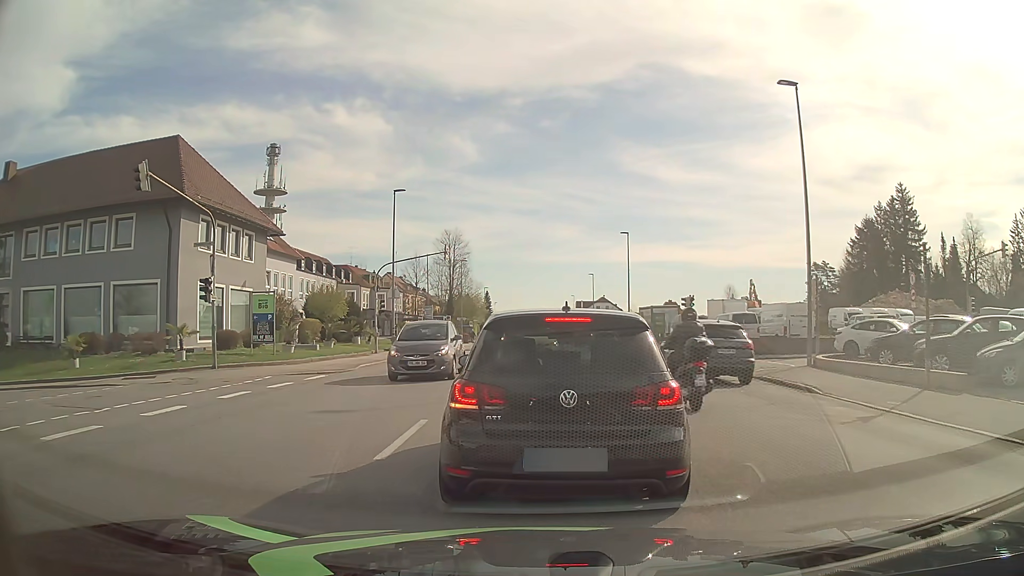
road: tertiary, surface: asphalt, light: Day
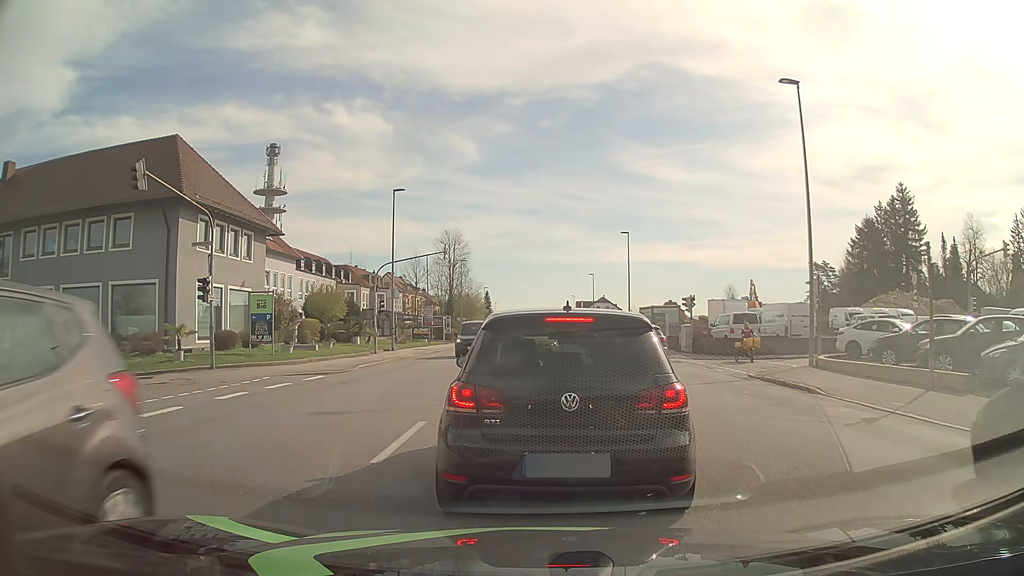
(0.0, +0.2) m; 0°
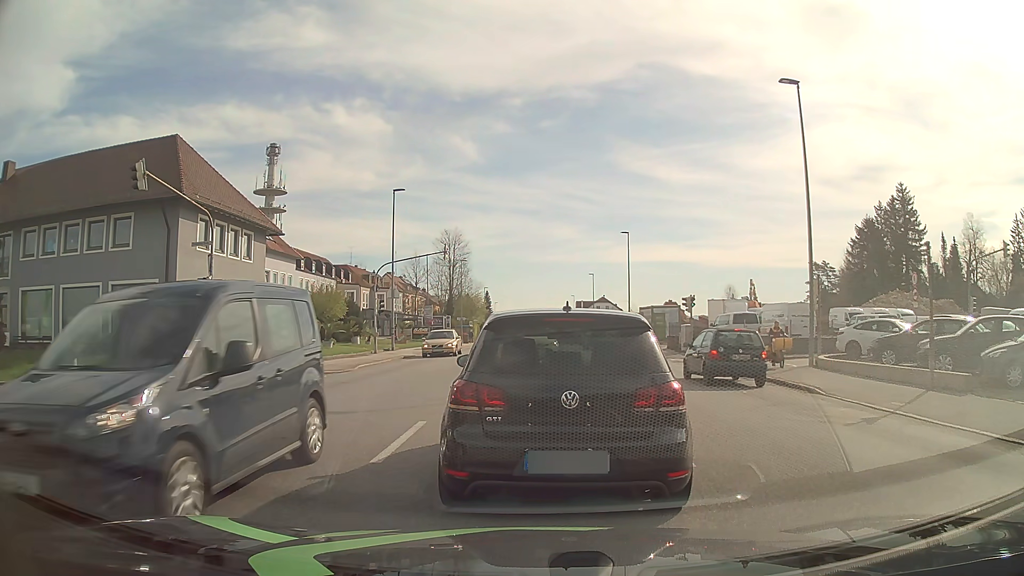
(0.0, 0.0) m; 0°
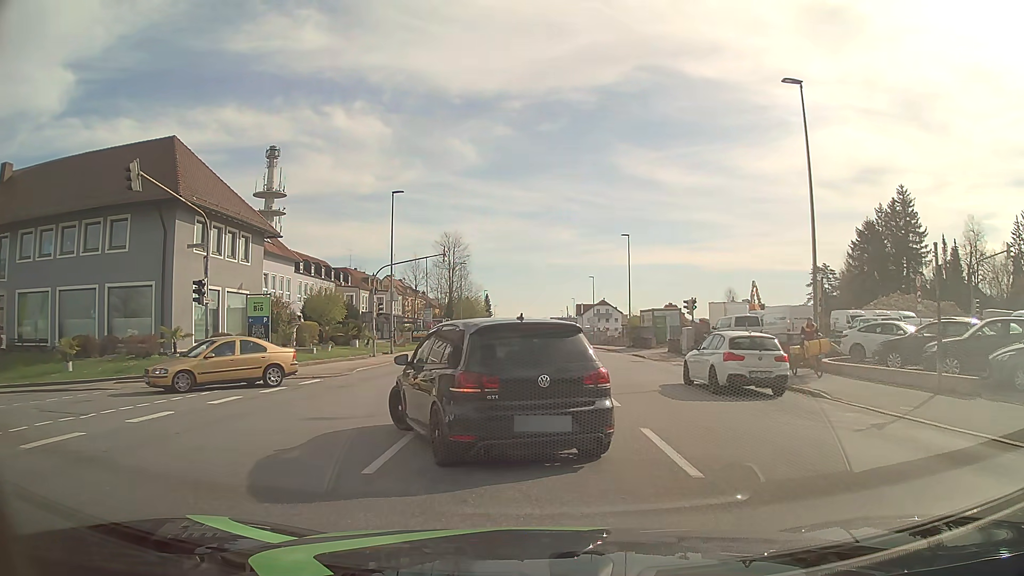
(0.0, +0.4) m; 0°
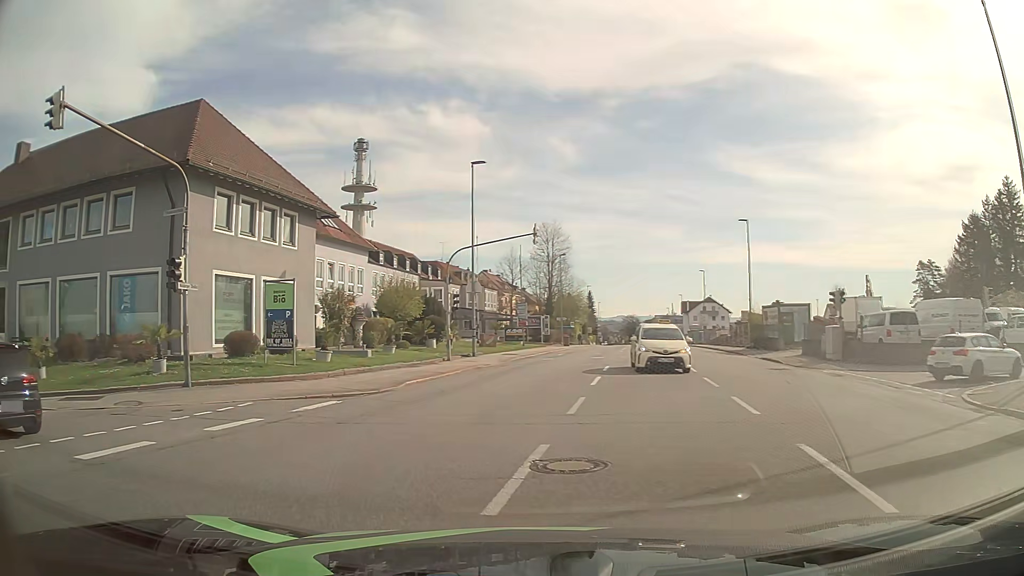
(+0.1, +7.8) m; -7°
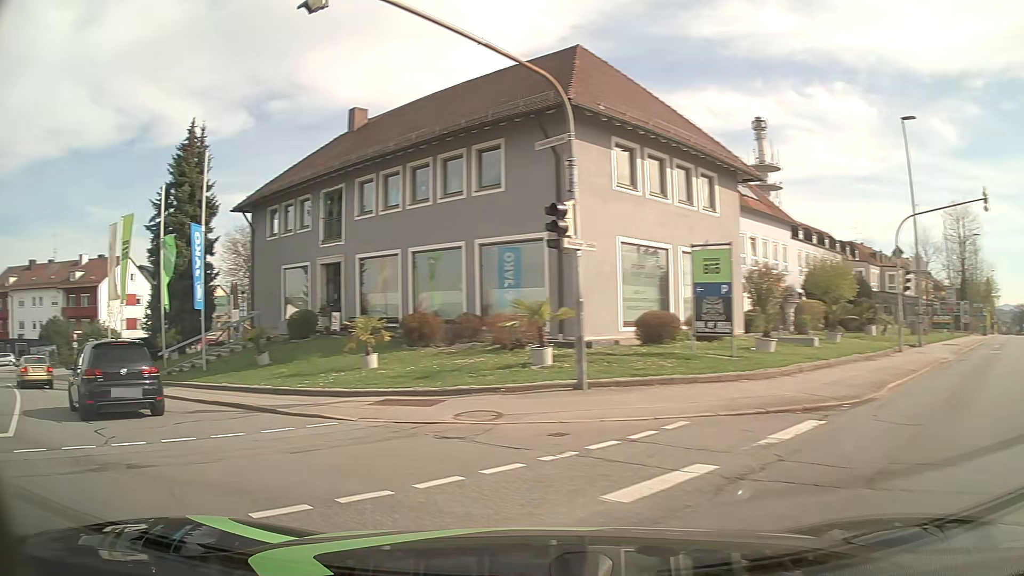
(-1.4, +5.3) m; -34°
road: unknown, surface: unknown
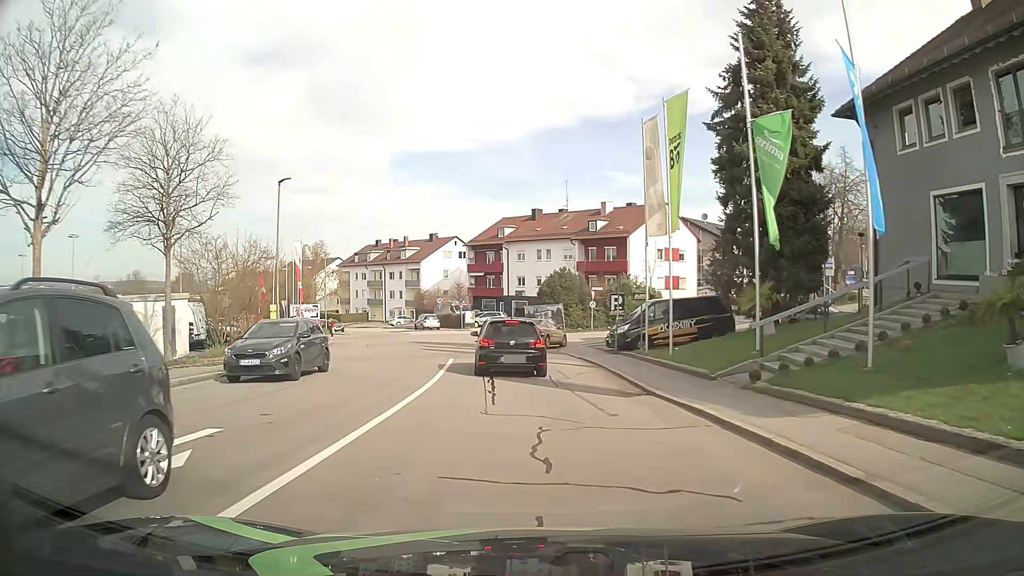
(-7.3, +11.6) m; -47°
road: residential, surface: asphalt
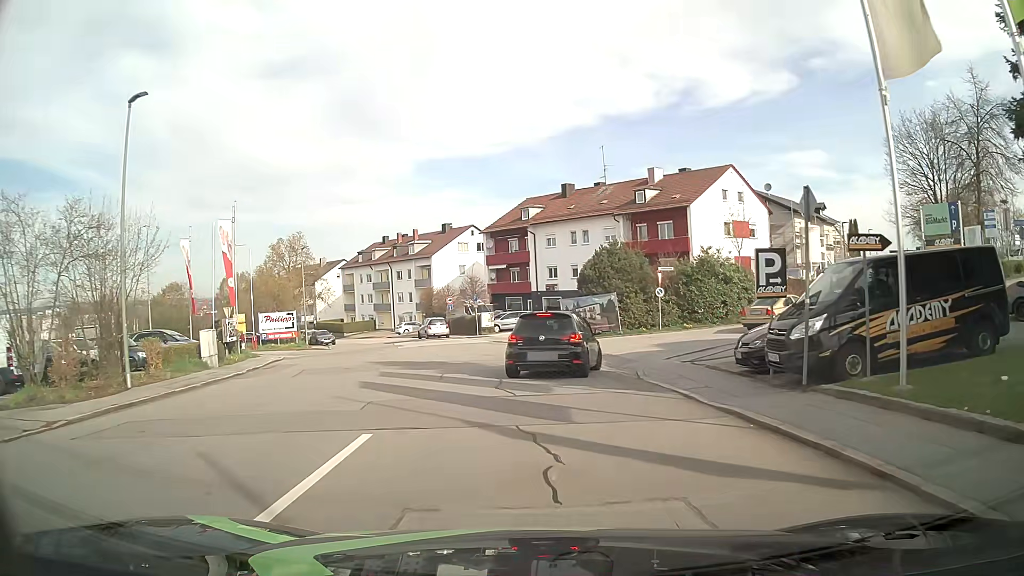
(-0.5, +15.1) m; -3°
